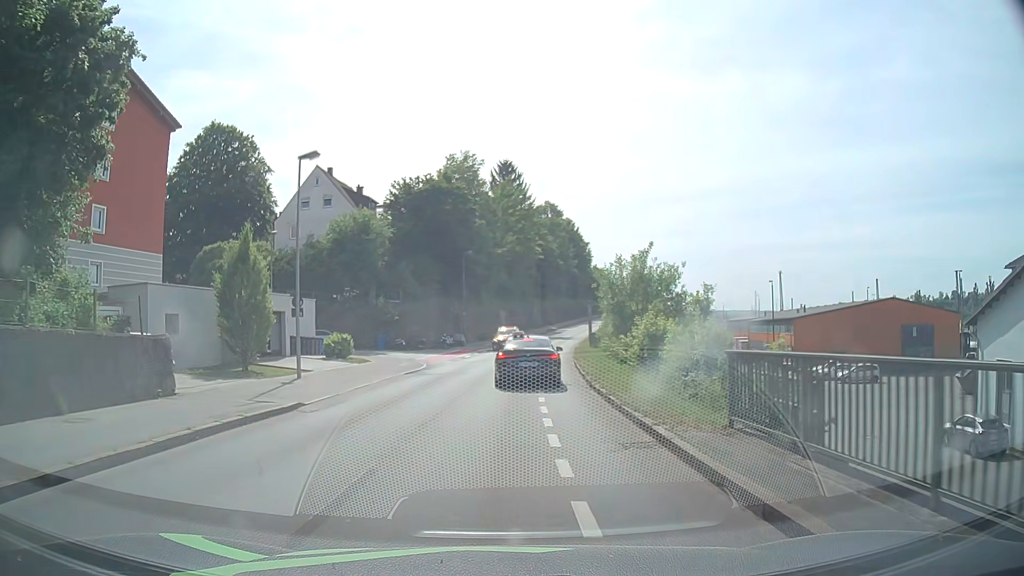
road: residential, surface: asphalt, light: Day
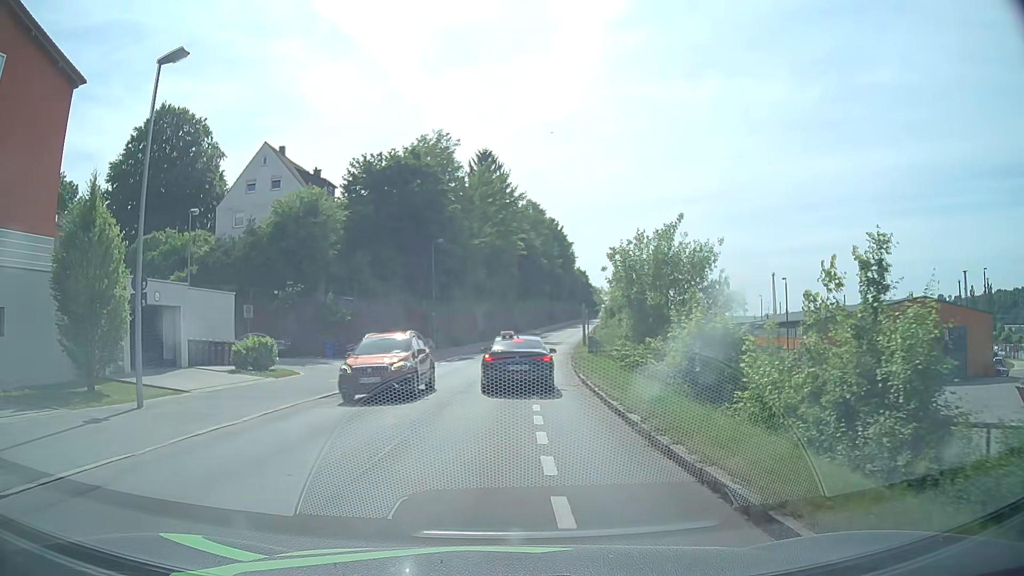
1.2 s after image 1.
(+0.2, +9.8) m; +2°
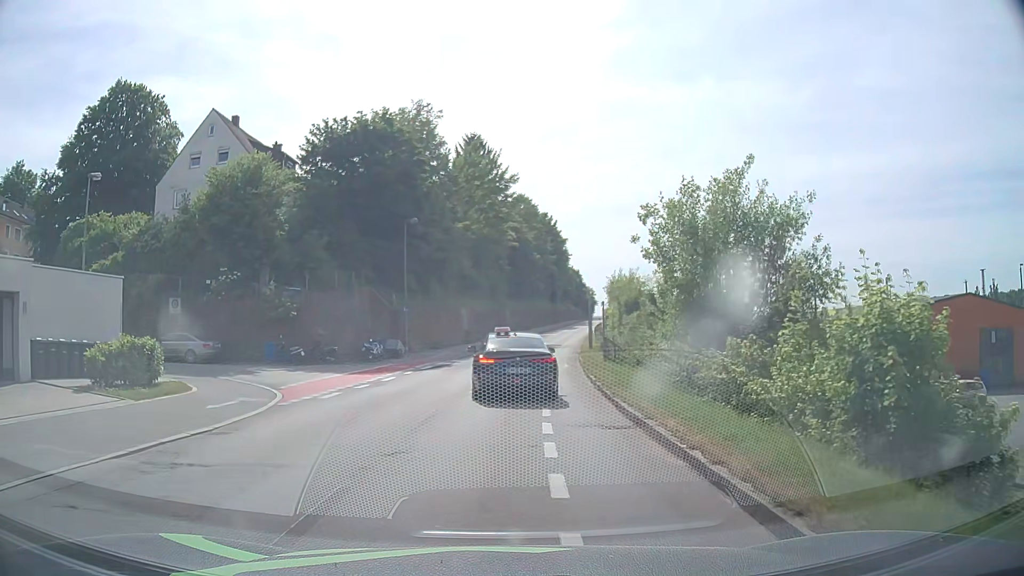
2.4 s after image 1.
(+0.1, +9.1) m; +1°
(0, +10) (+1, +20) (+1, +30) (+2, +40) (+3, +50) (+5, +60) (+6, +70) (+8, +79) (+10, +89) (+12, +99) m
